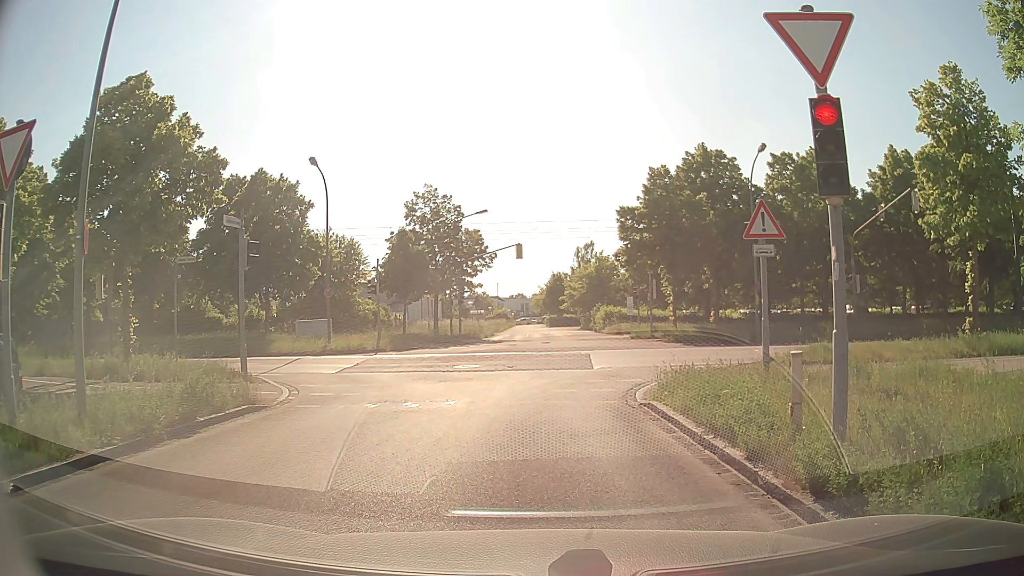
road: residential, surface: asphalt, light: Day
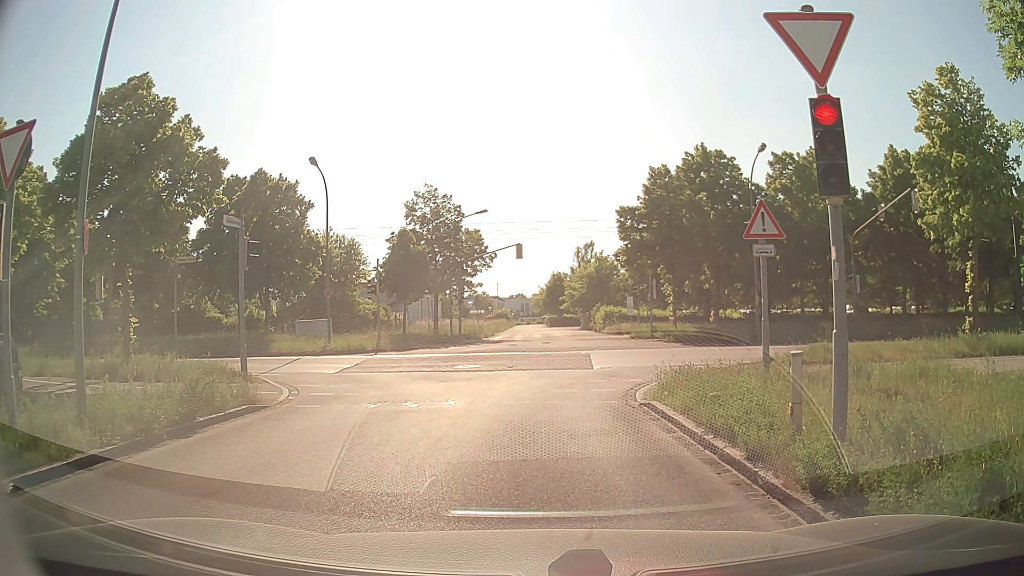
(0.0, 0.0) m; 0°
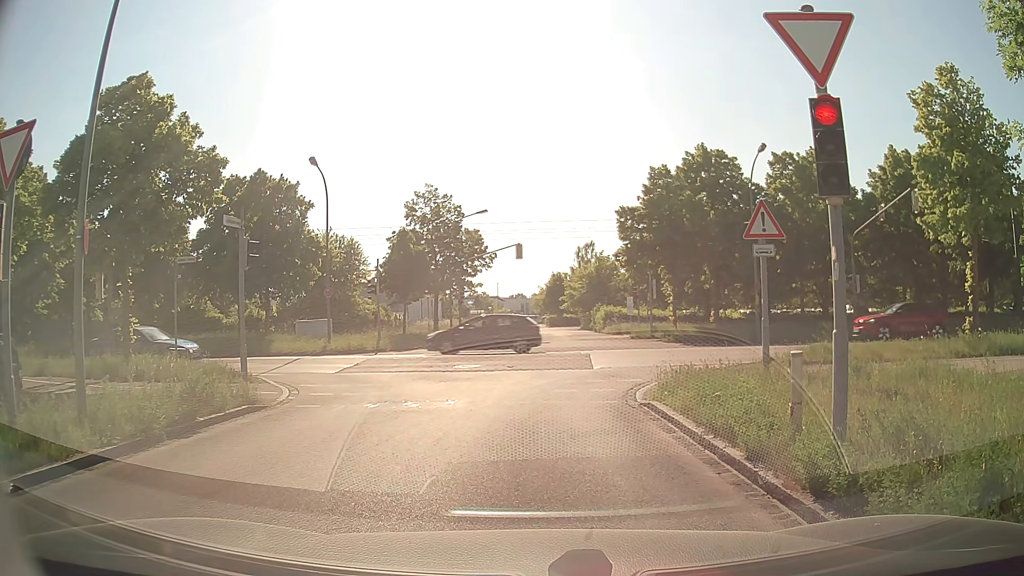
(0.0, 0.0) m; 0°
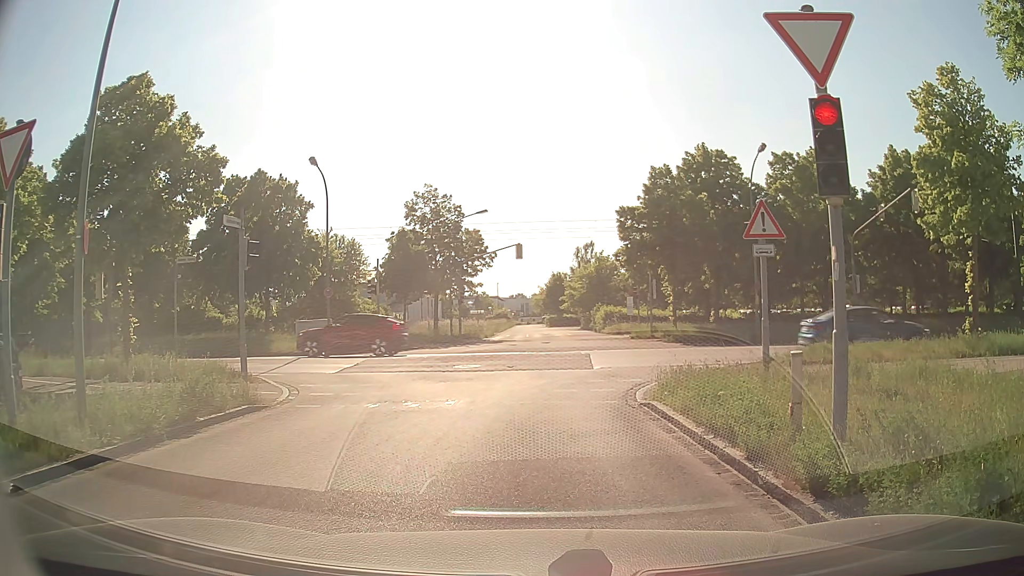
(0.0, 0.0) m; 0°
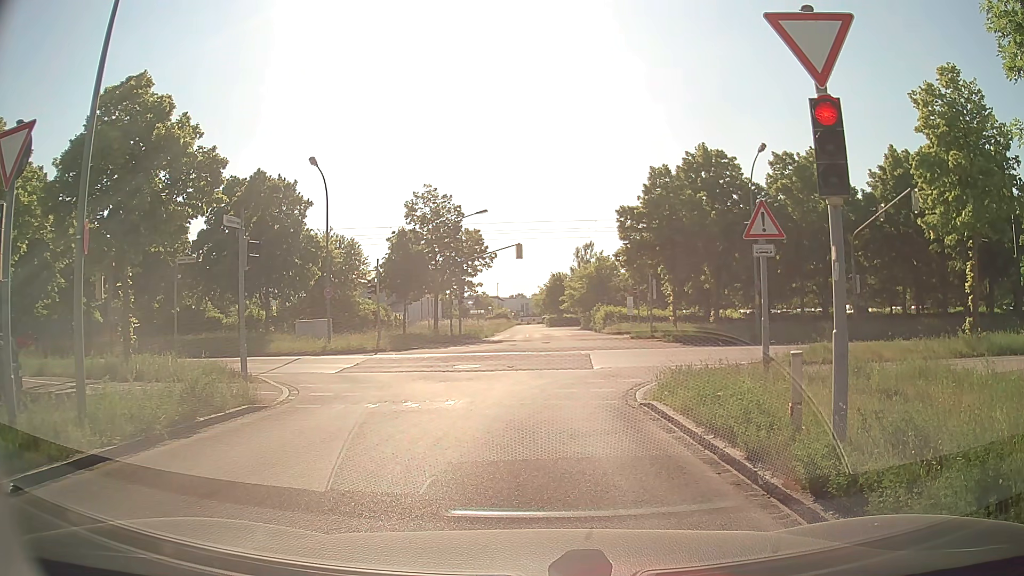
(0.0, 0.0) m; 0°
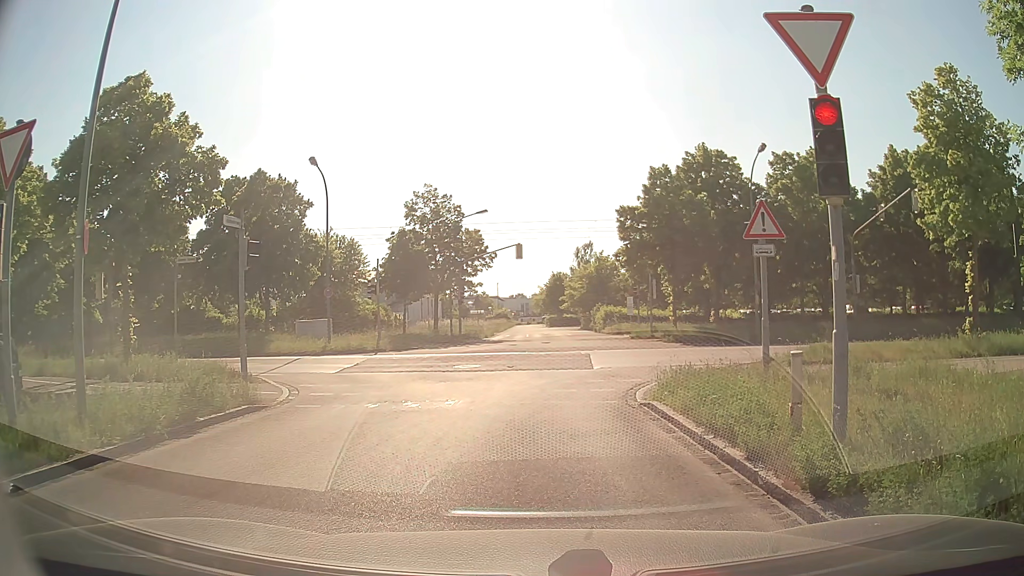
(0.0, 0.0) m; 0°
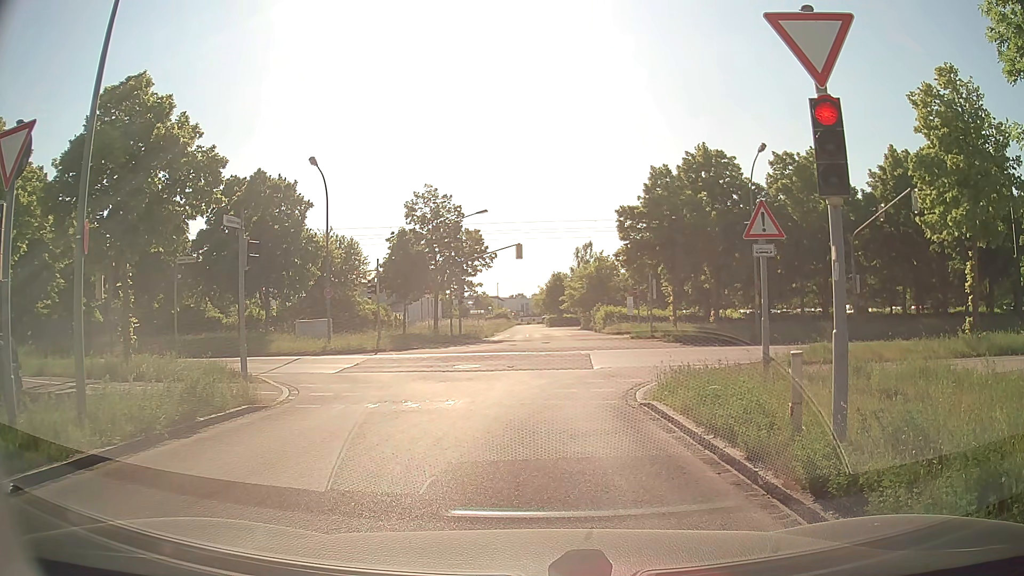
(0.0, 0.0) m; 0°
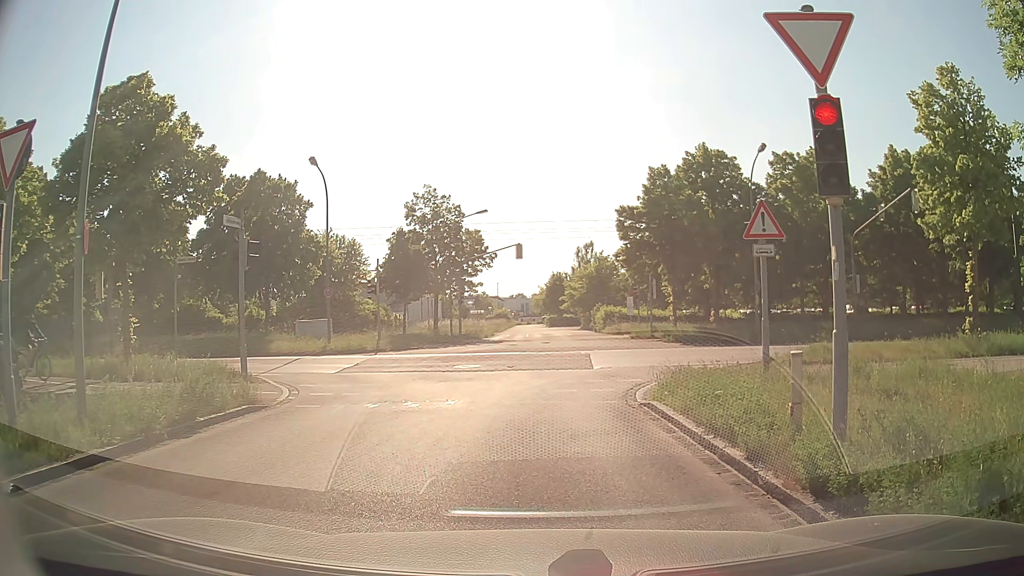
(0.0, 0.0) m; 0°
